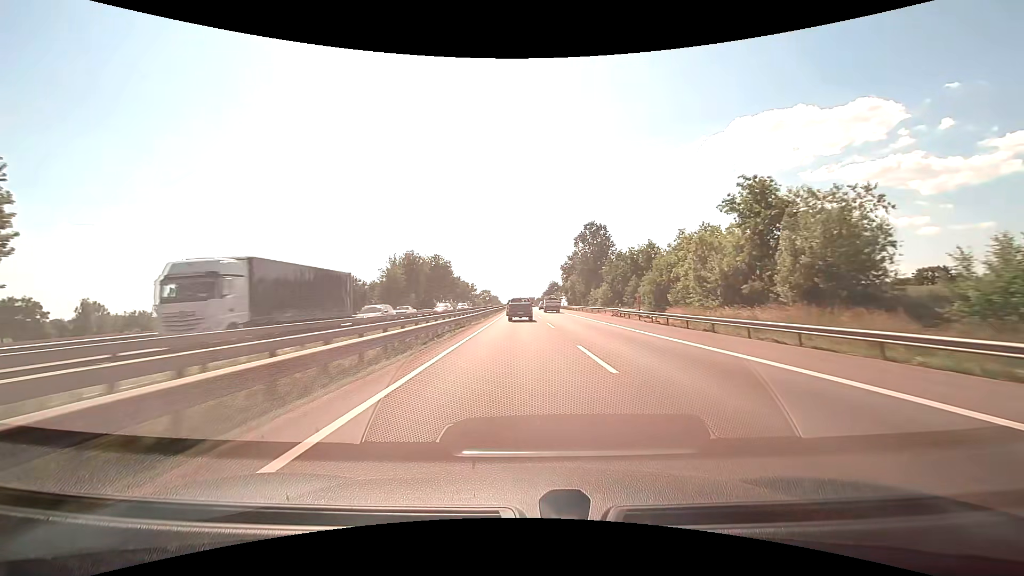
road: motorway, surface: asphalt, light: Day
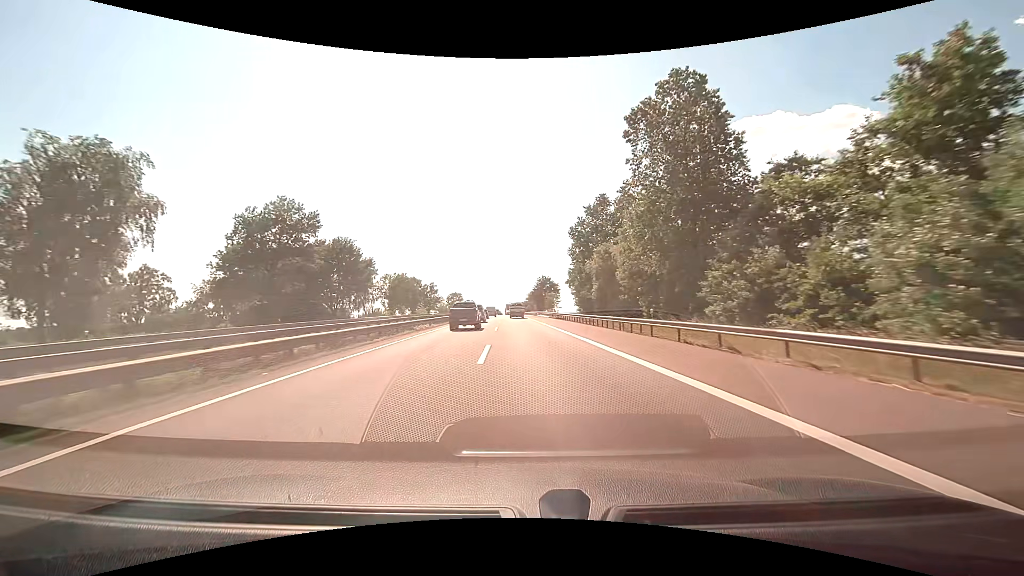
(+1.6, +69.3) m; +2°
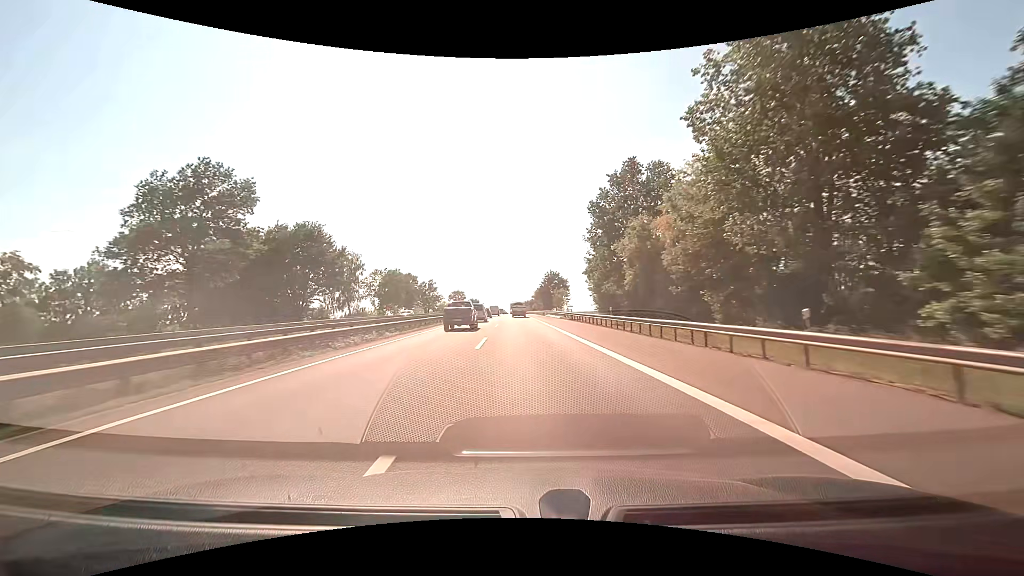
(0.0, +13.7) m; 0°
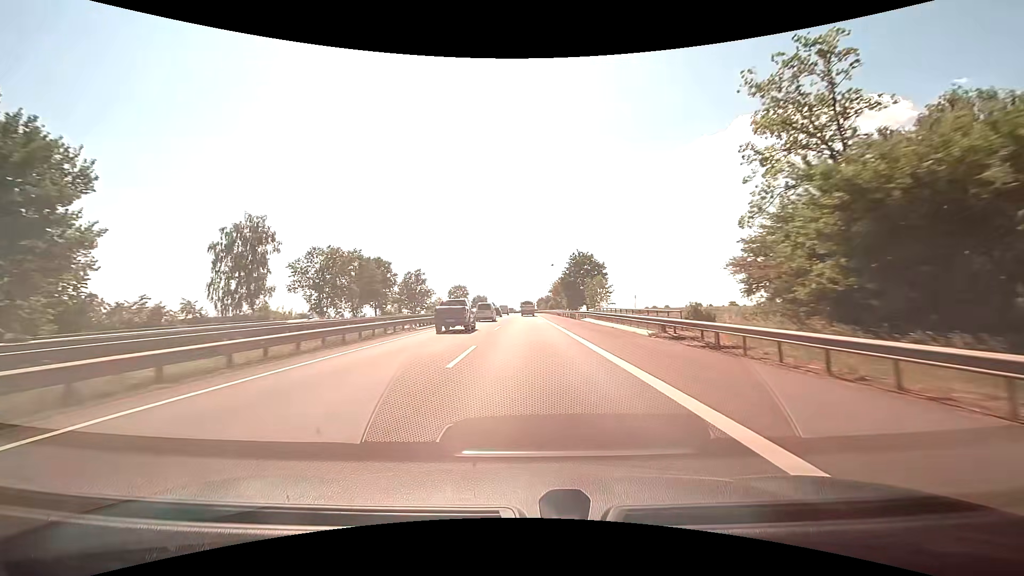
(-0.8, +40.9) m; -2°
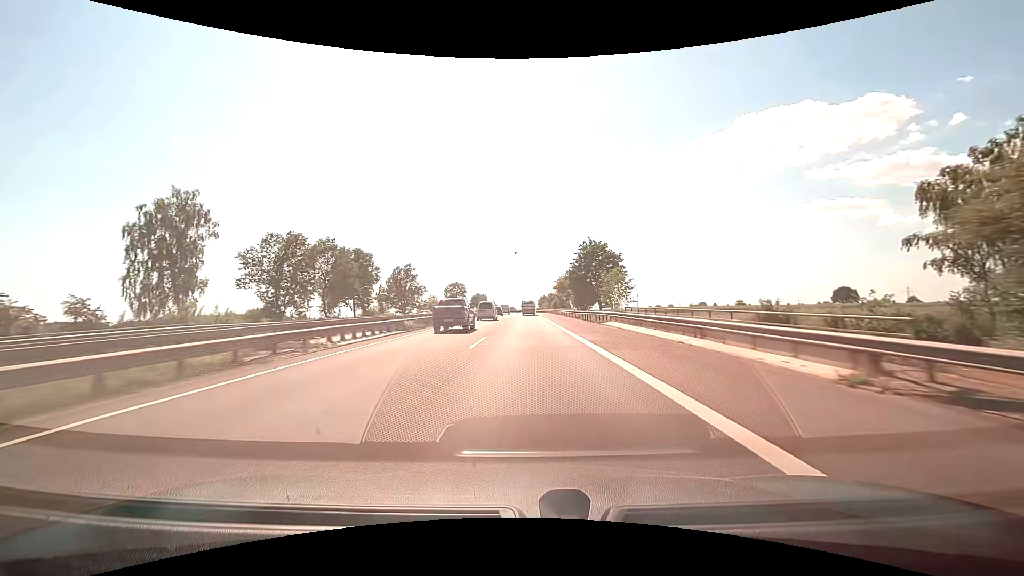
(0.0, +13.5) m; 0°
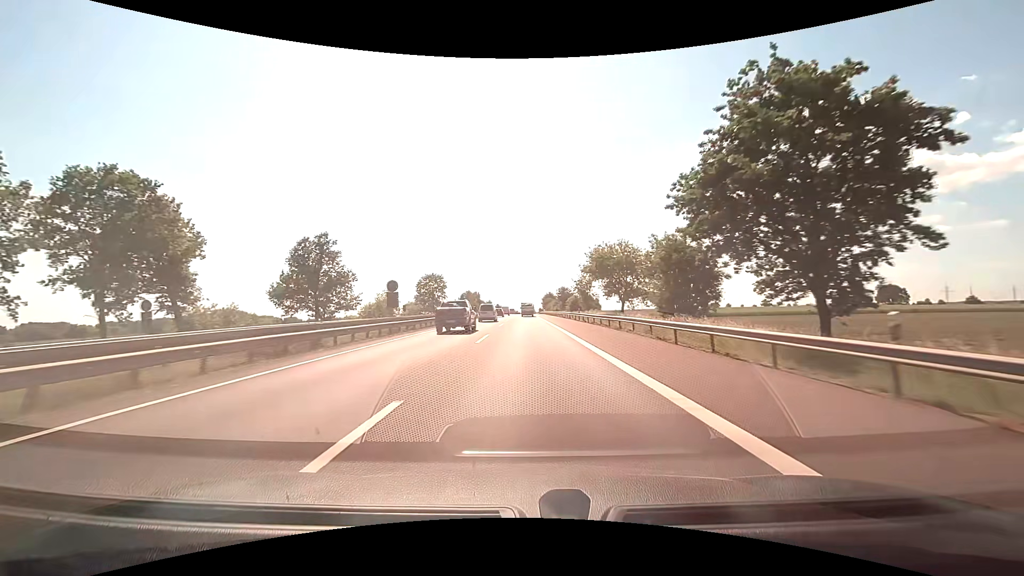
(0.0, +53.2) m; 0°
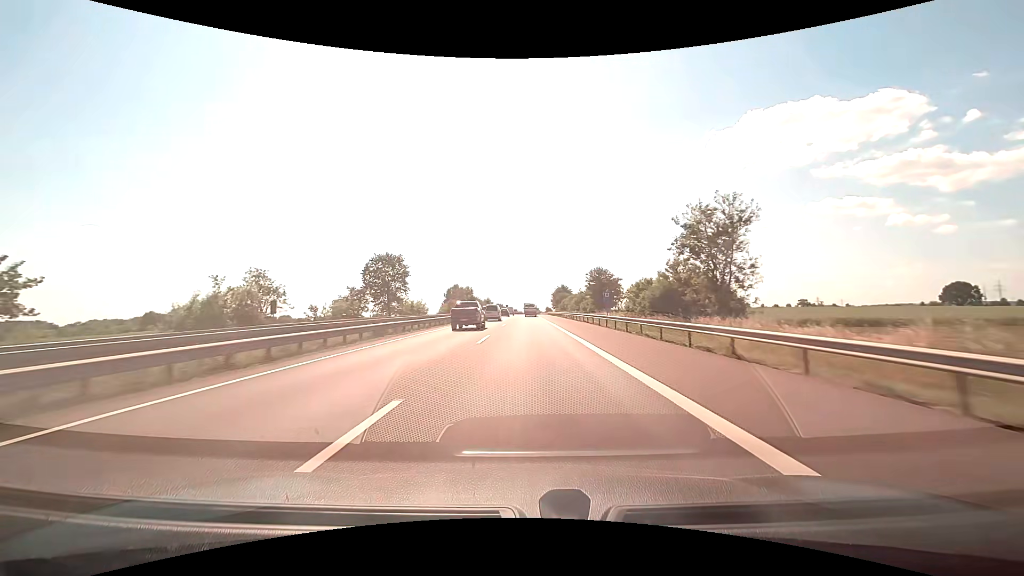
(-0.2, +53.4) m; 0°
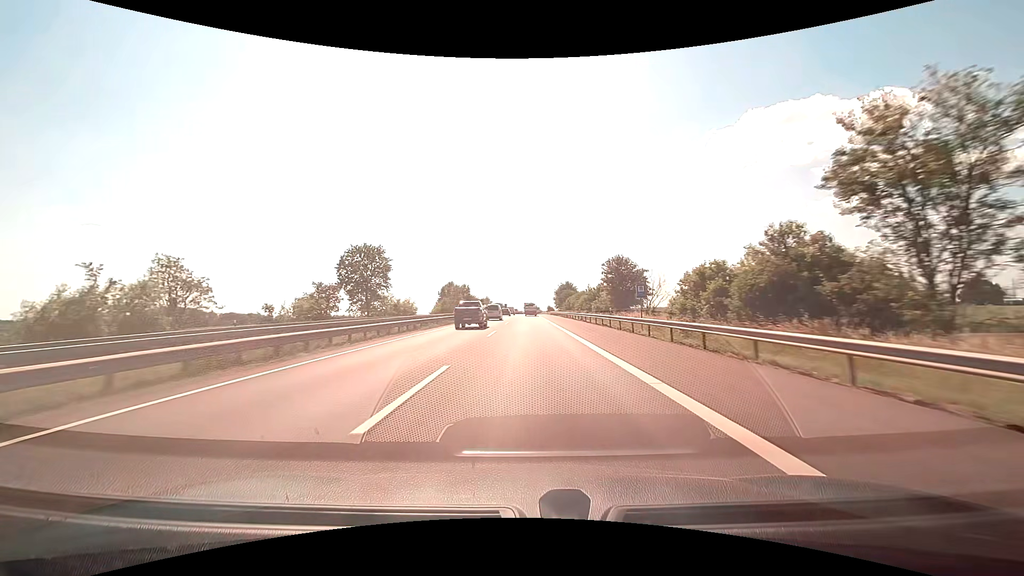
(0.0, +13.6) m; 0°
(0, +10) (0, +20) (0, +30) (0, +40) (0, +50) (0, +60) (0, +70) (0, +80) (0, +90) (0, +100) m
